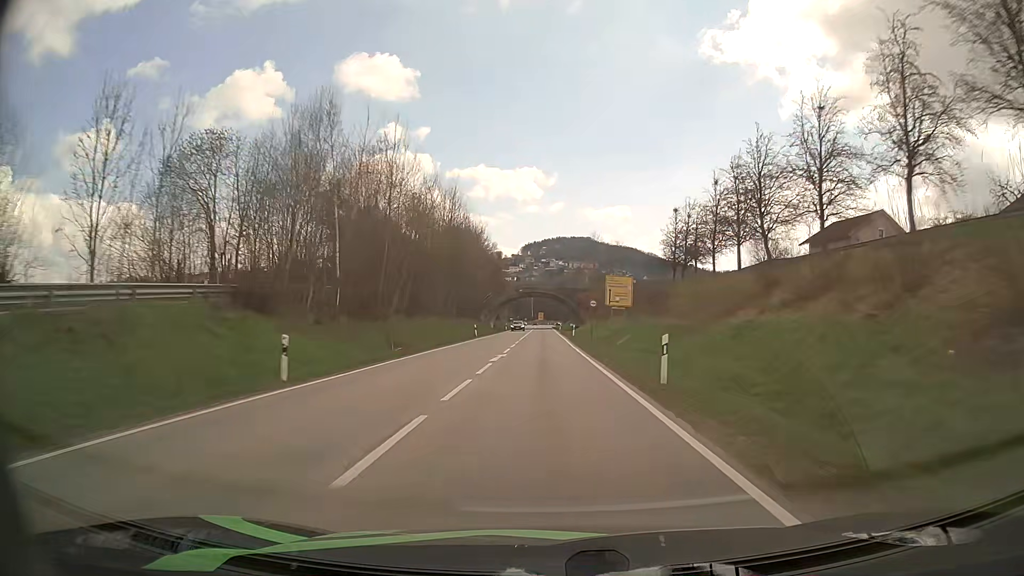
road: secondary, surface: asphalt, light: Day
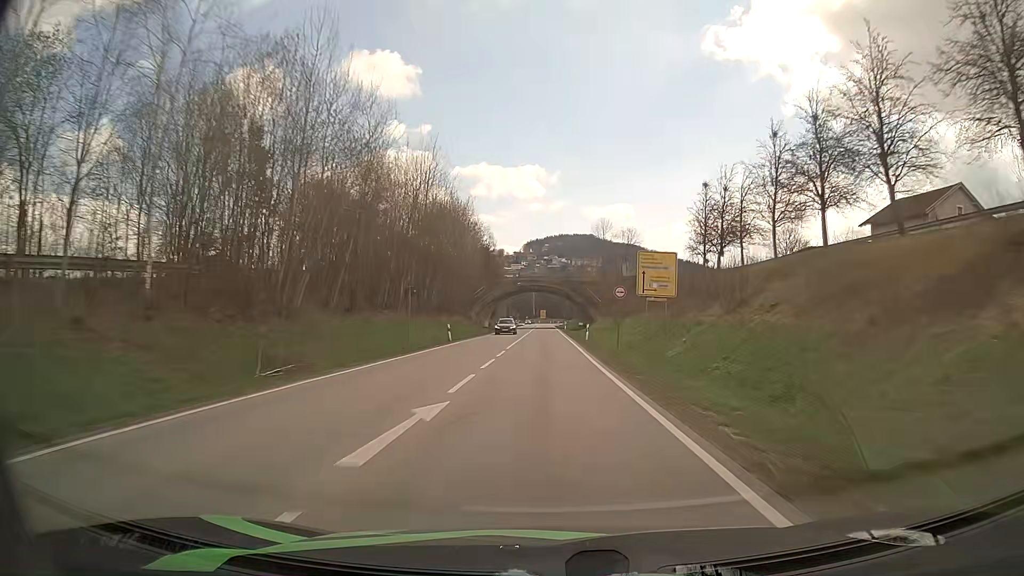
(0.0, +16.9) m; 0°
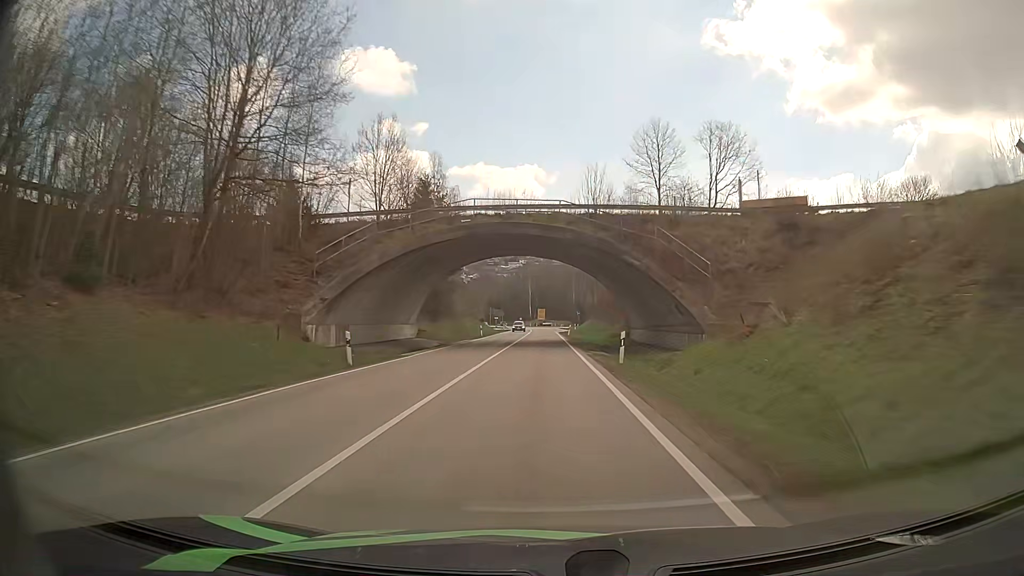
(0.0, +66.6) m; 0°
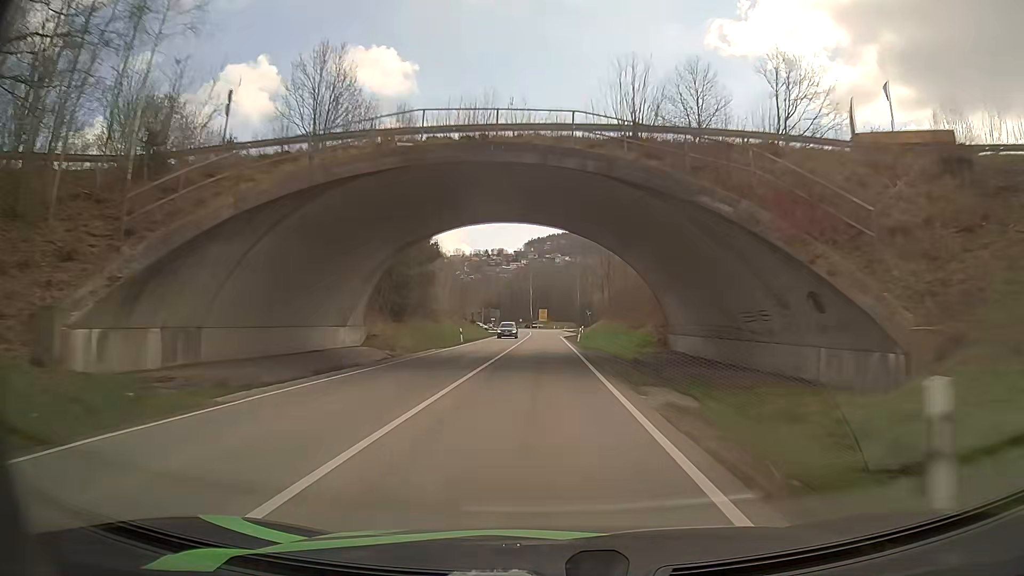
(-0.1, +16.6) m; 0°
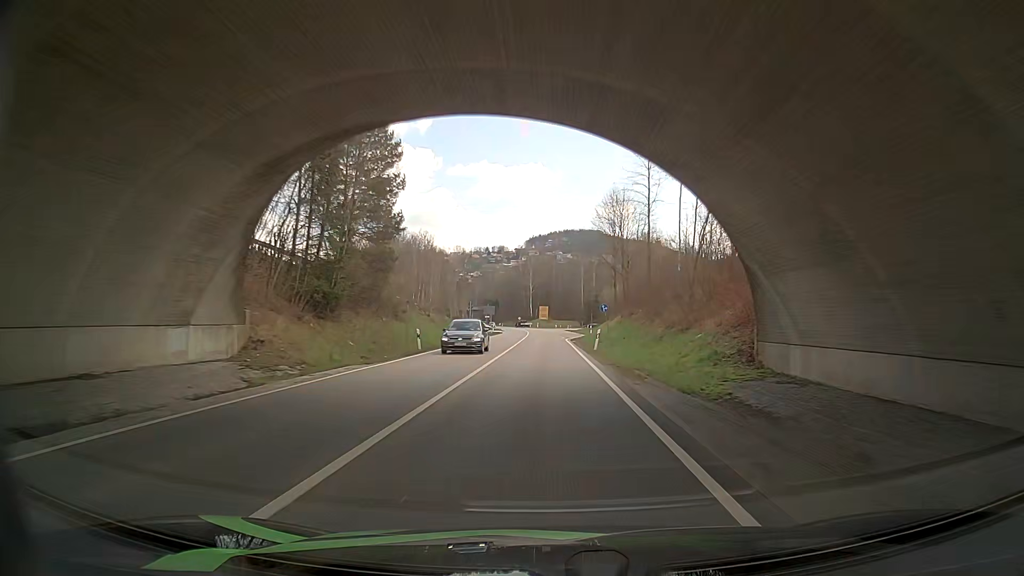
(0.0, +16.6) m; 0°
